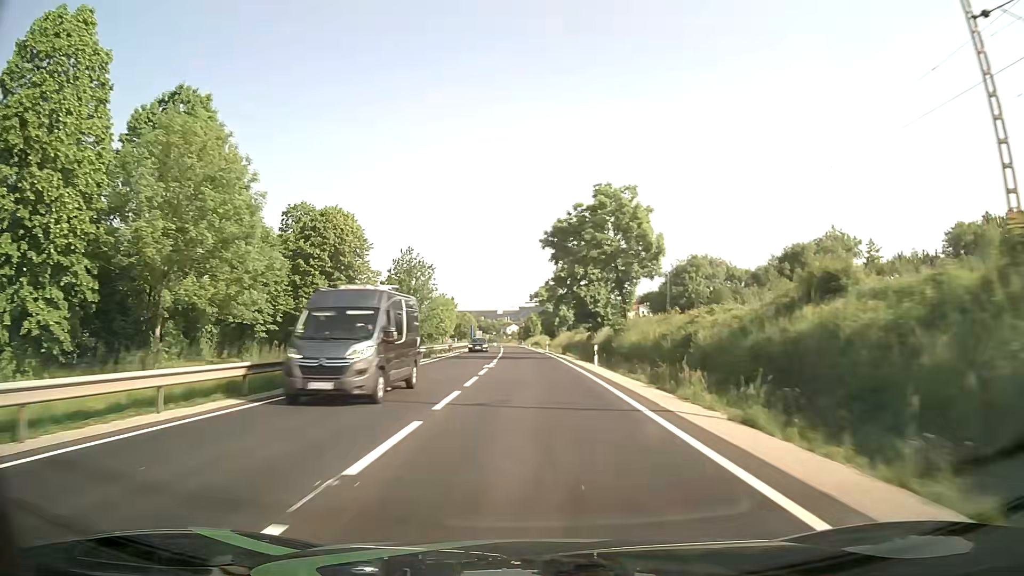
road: primary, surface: asphalt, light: Day
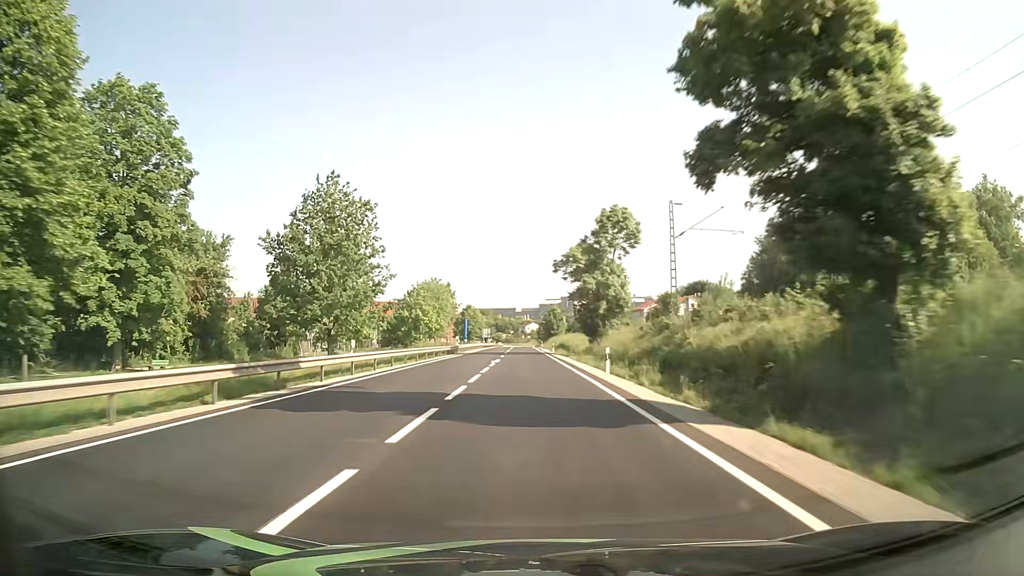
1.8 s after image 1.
(-0.5, +46.2) m; -1°
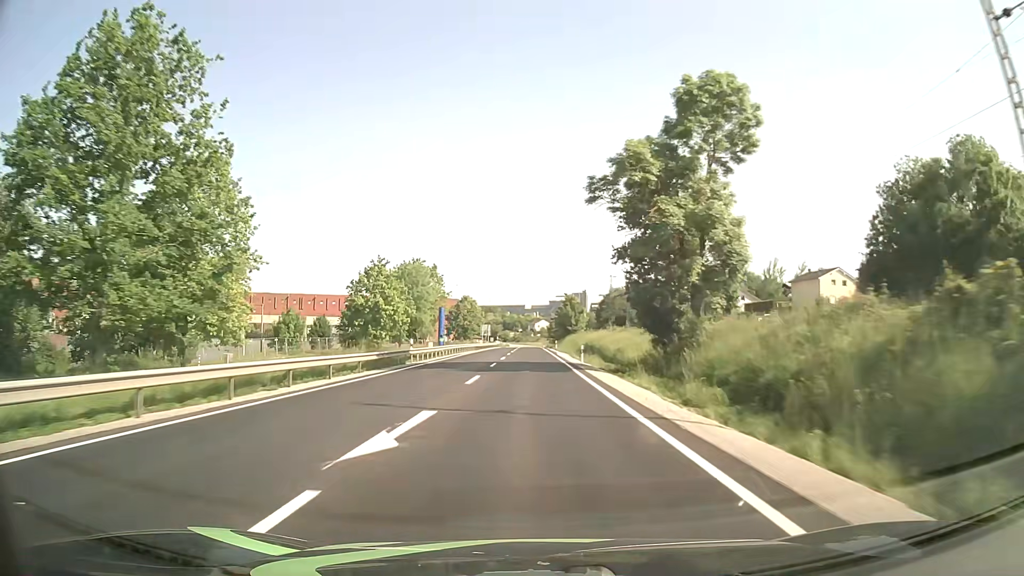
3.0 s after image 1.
(-0.4, +31.1) m; -1°
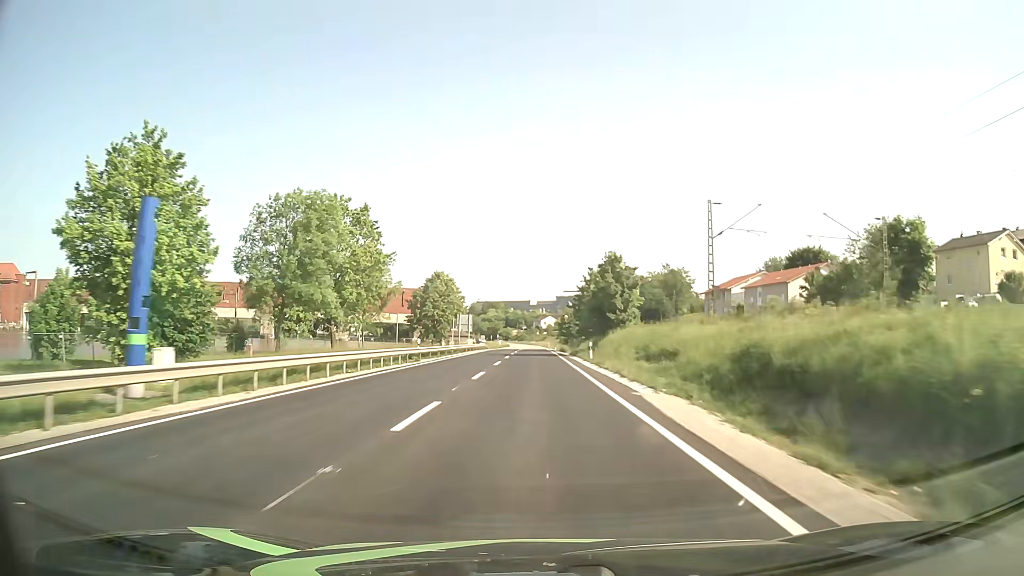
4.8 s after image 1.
(-0.3, +47.0) m; -1°
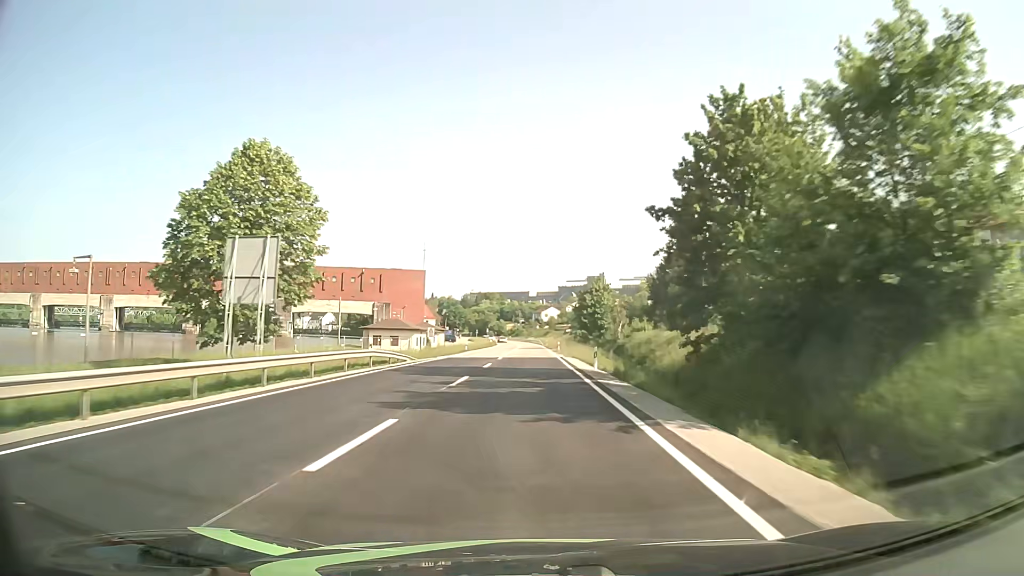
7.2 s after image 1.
(+0.2, +63.1) m; 0°
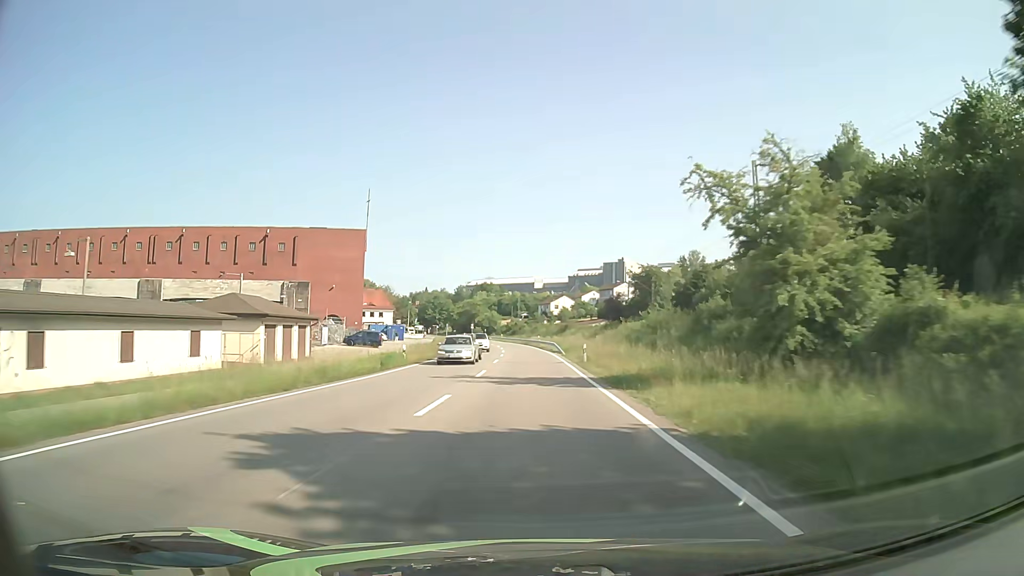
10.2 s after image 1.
(-0.2, +79.2) m; 0°
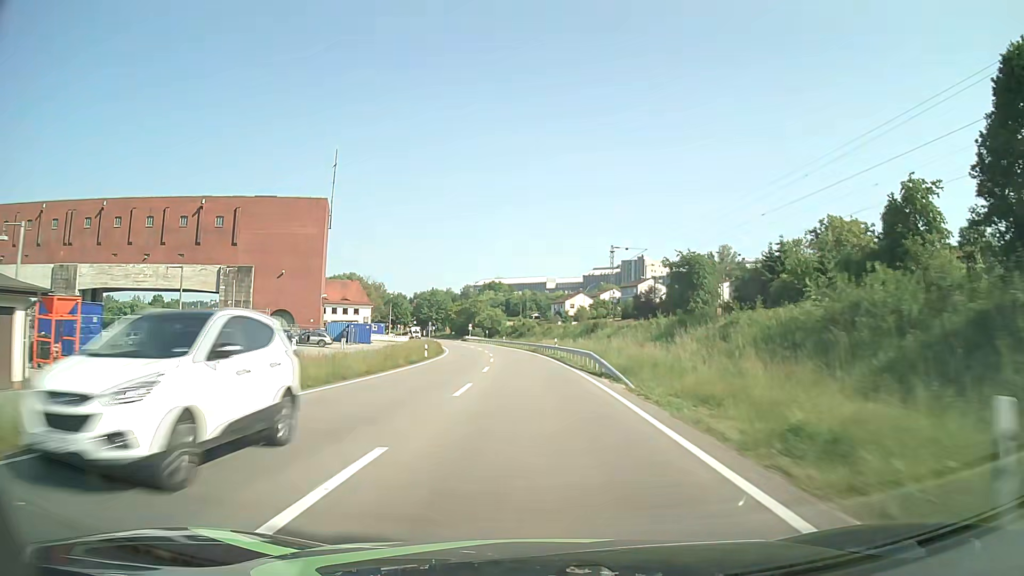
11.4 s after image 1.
(-0.3, +31.7) m; -1°
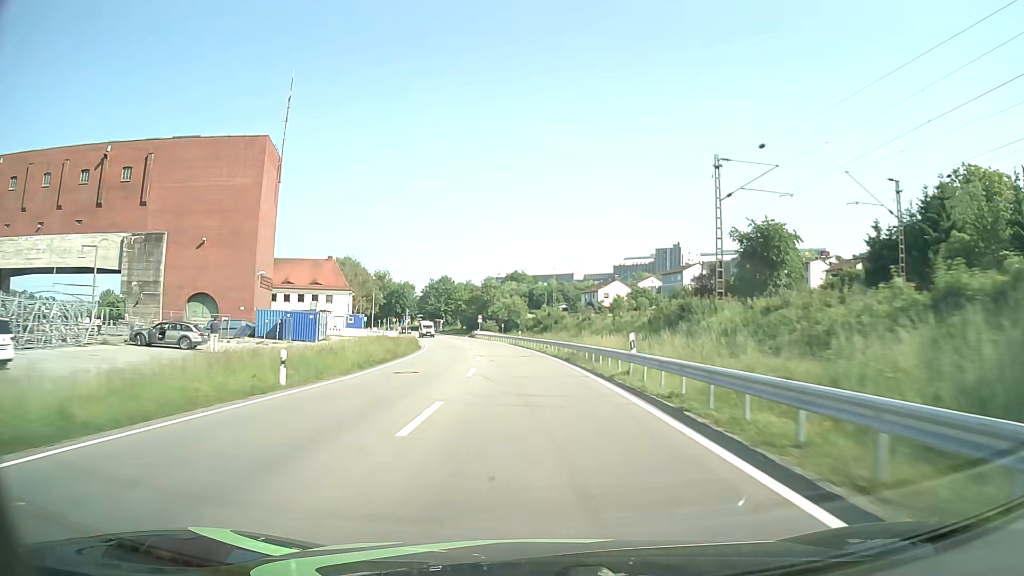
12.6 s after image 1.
(-0.5, +31.1) m; -2°
(0, +10) (0, +20) (-1, +30) (-1, +40) (-2, +50) (-4, +60) (-5, +70) (-7, +80) (-9, +89) (-11, +99) m
